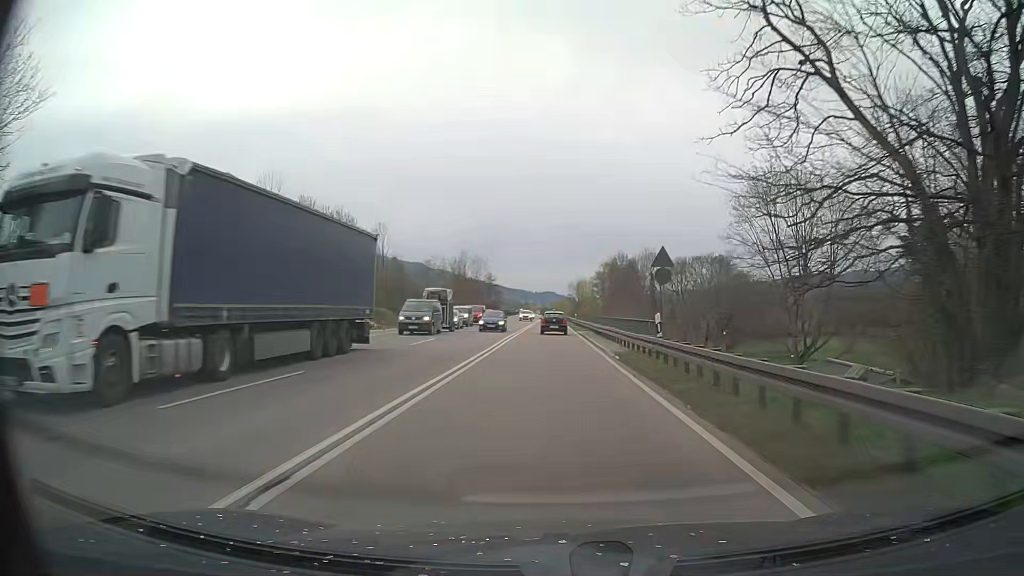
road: trunk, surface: asphalt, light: Day
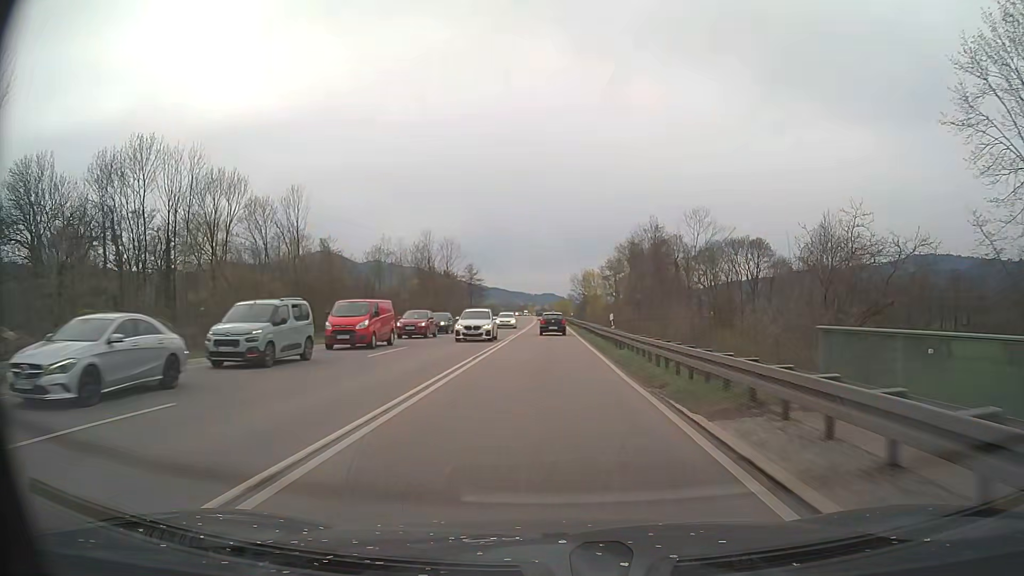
(-0.1, +41.4) m; 0°
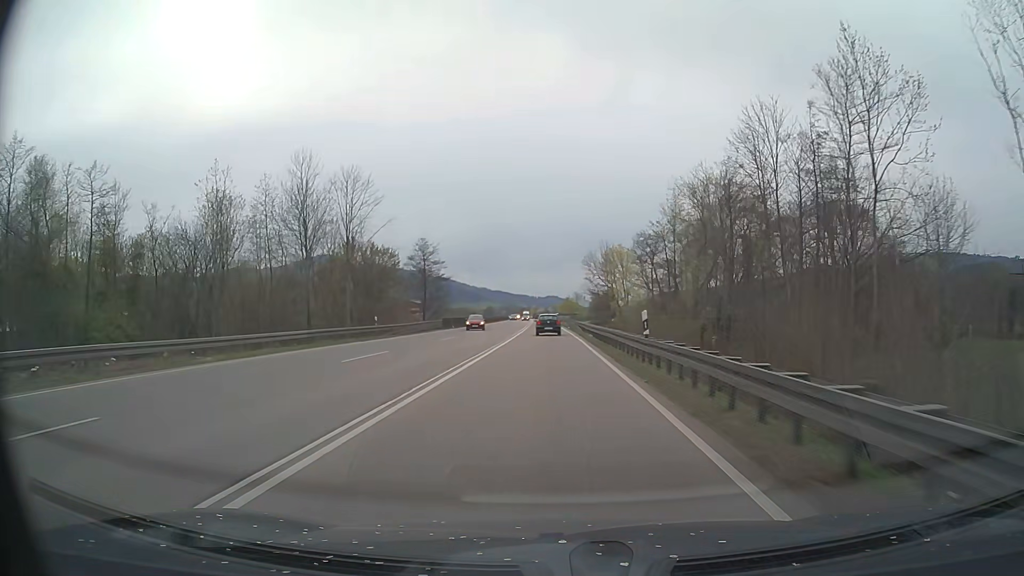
(-0.1, +55.8) m; 0°
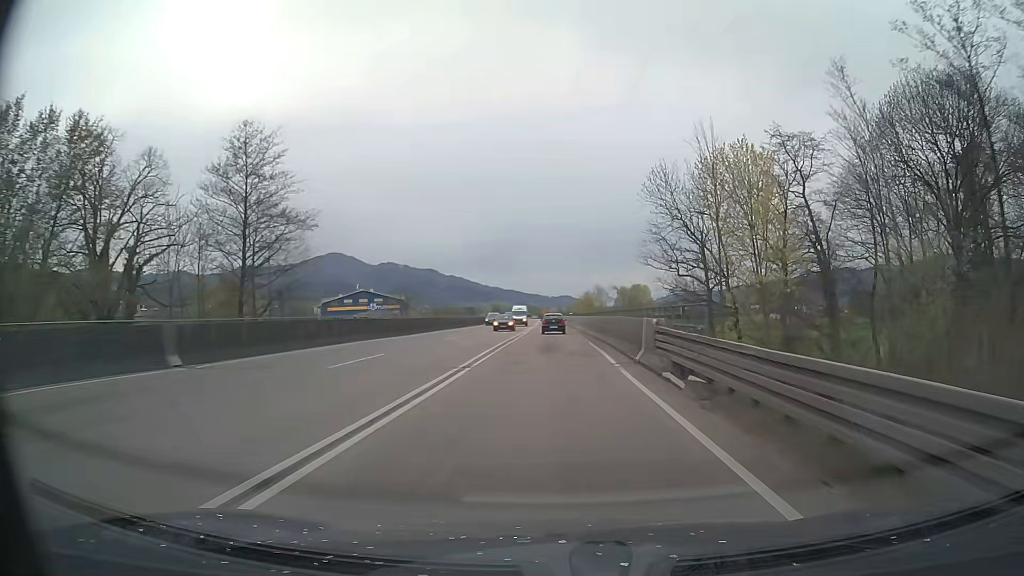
(-0.5, +57.4) m; -1°
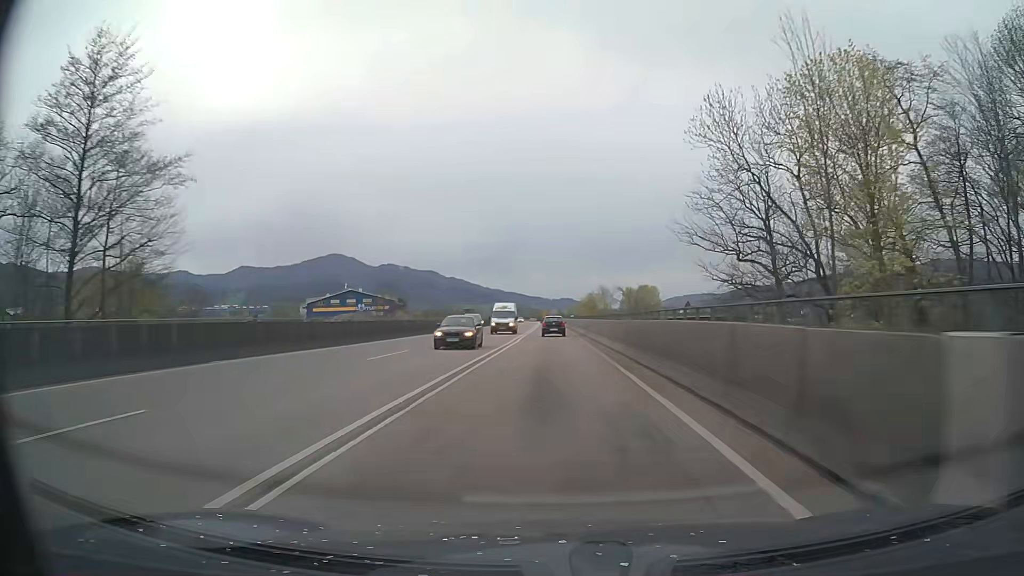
(0.0, +14.6) m; 0°
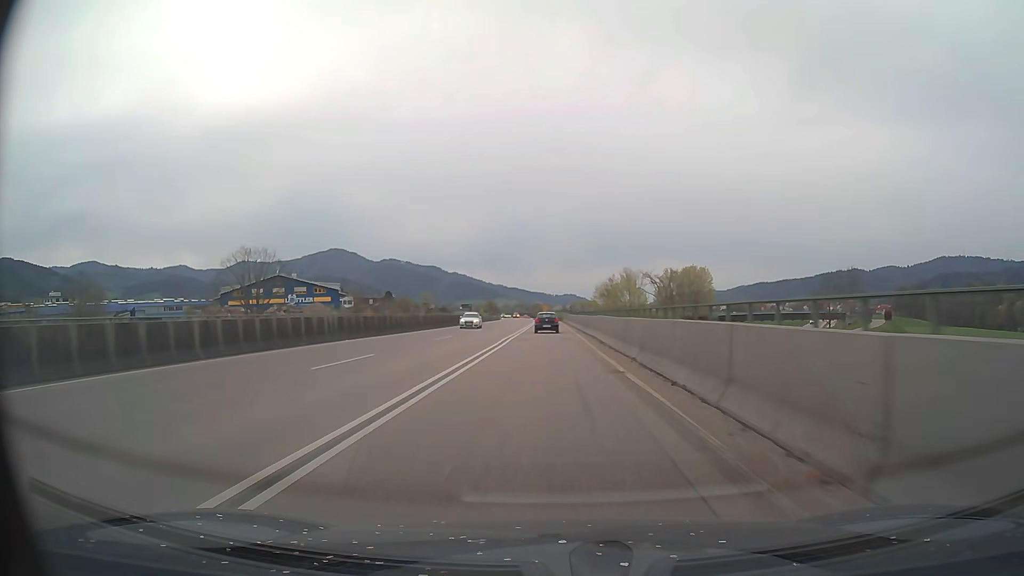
(-0.1, +58.9) m; 0°
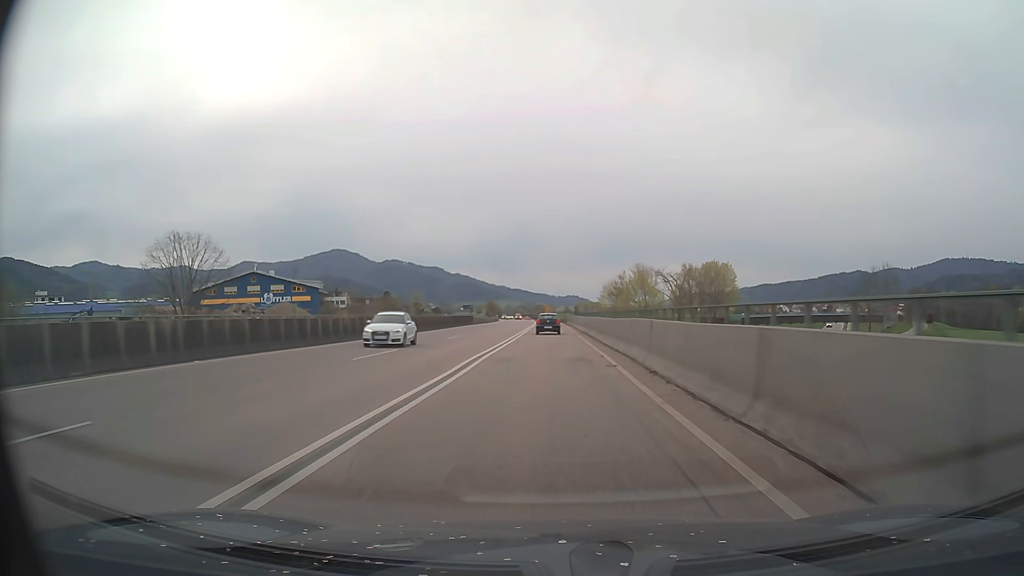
(0.0, +14.7) m; 0°
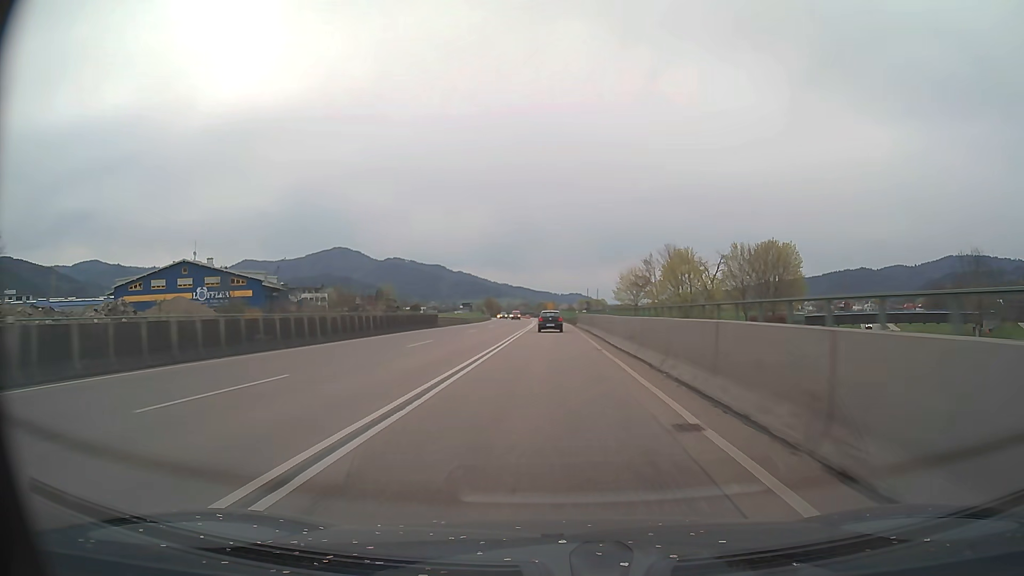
(-0.1, +29.1) m; 0°
(0, +10) (0, +20) (0, +30) (0, +40) (0, +50) (0, +60) (0, +70) (0, +80) (-1, +90) (-1, +100) m
